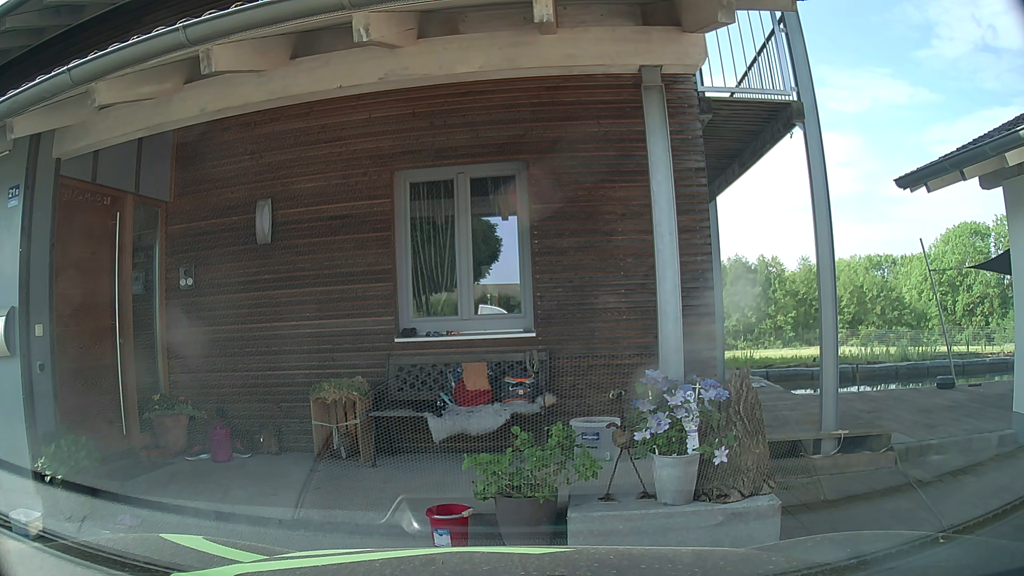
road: unclassified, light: Day
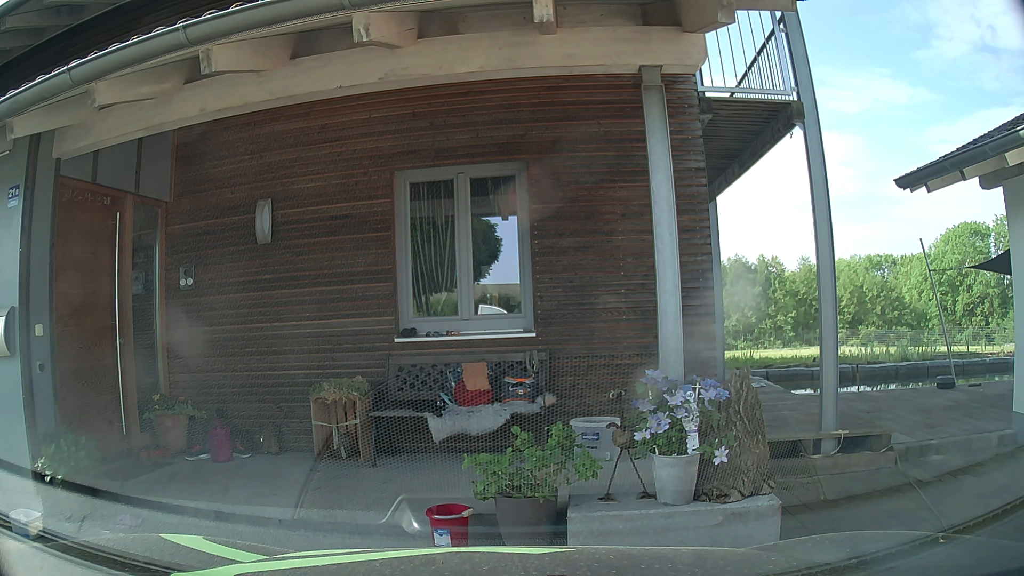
(0.0, 0.0) m; 0°
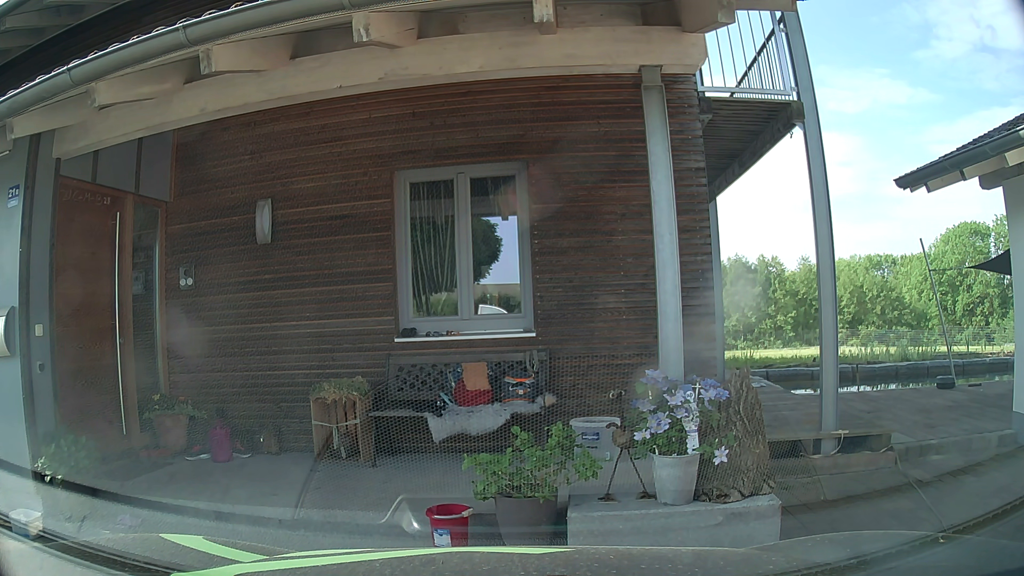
(0.0, 0.0) m; 0°
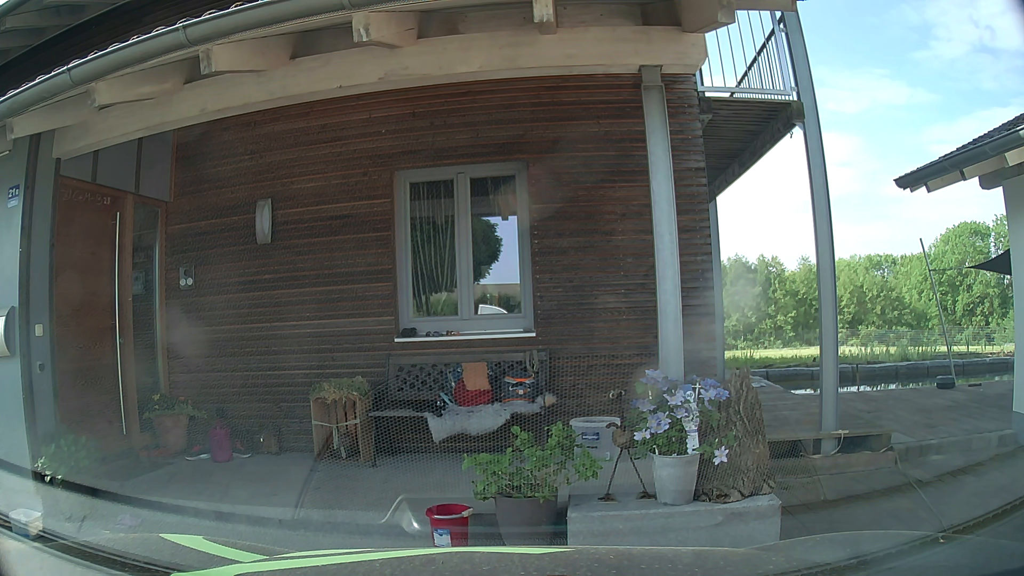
(0.0, 0.0) m; 0°
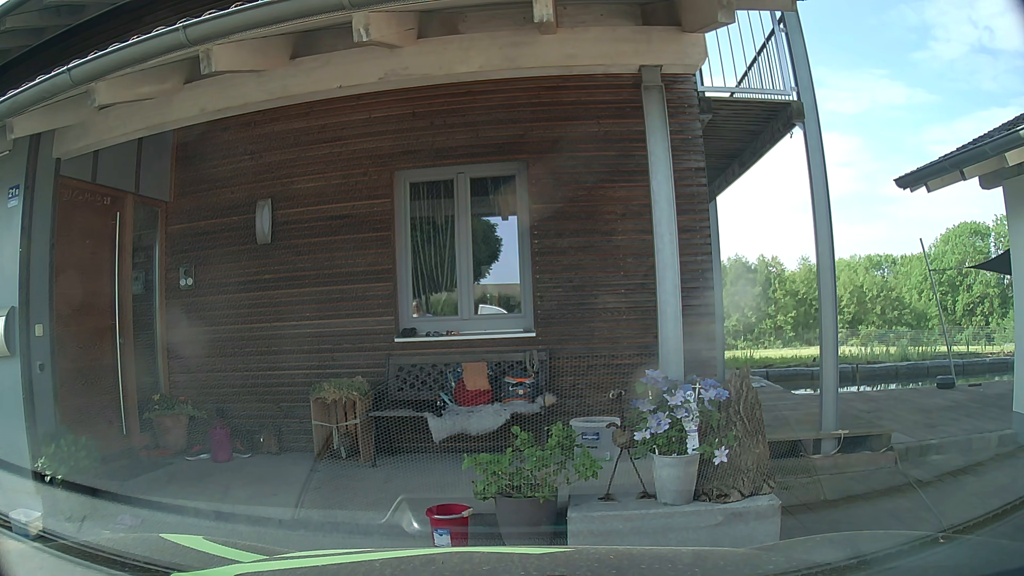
(0.0, 0.0) m; 0°
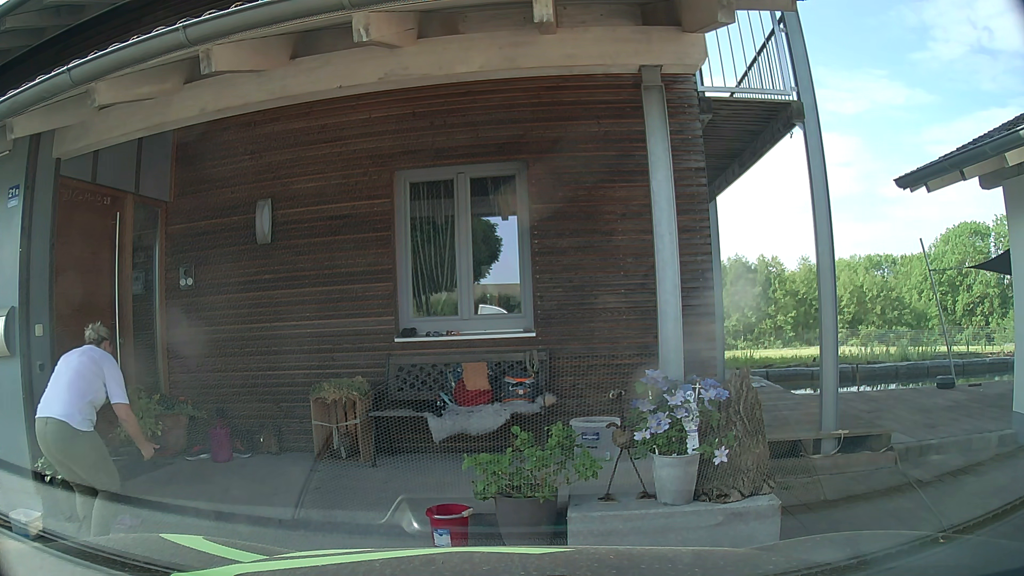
(0.0, 0.0) m; 0°
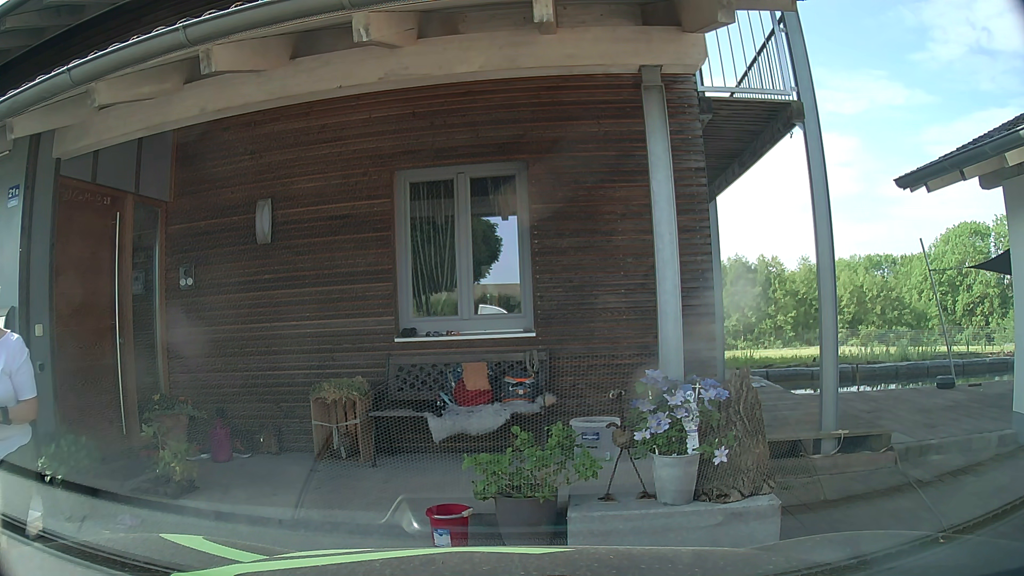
(0.0, 0.0) m; 0°
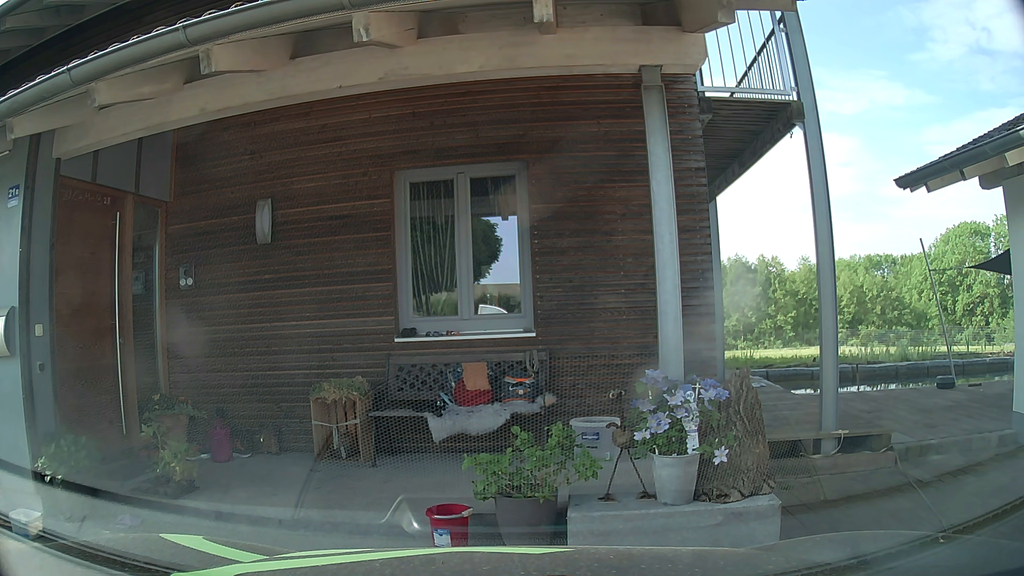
(0.0, 0.0) m; 0°
